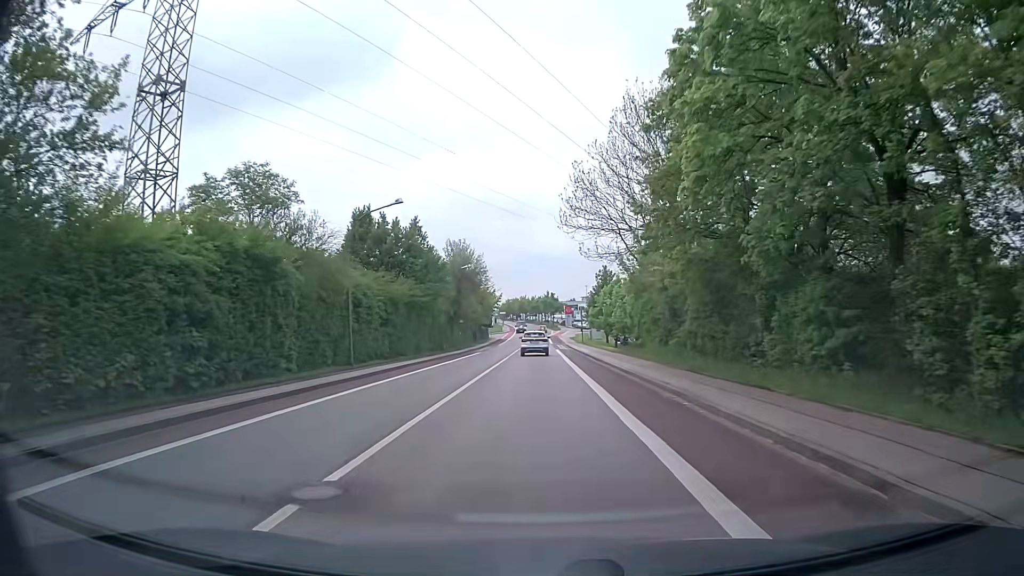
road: tertiary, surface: asphalt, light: Day
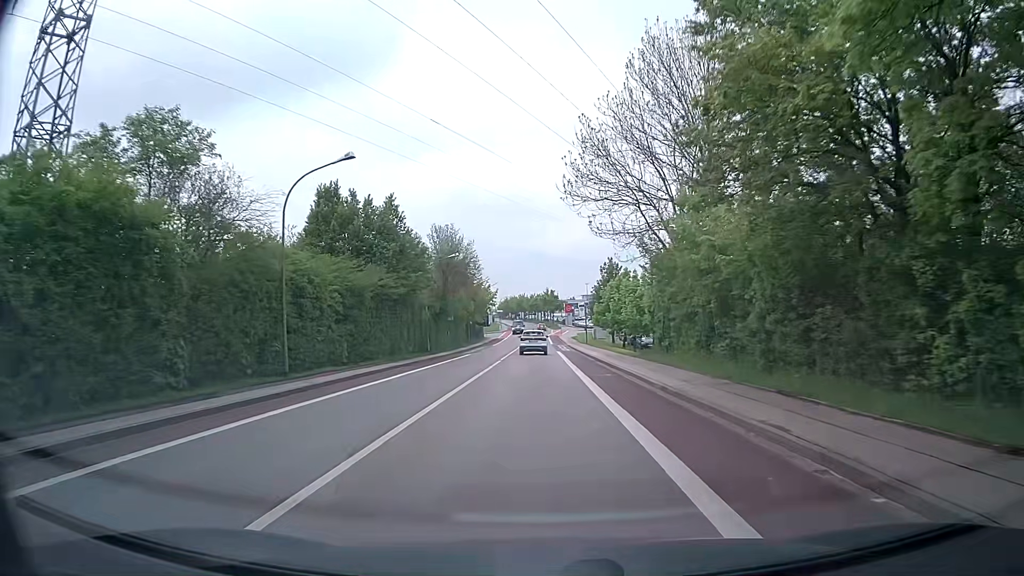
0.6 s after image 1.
(0.0, +7.8) m; 0°
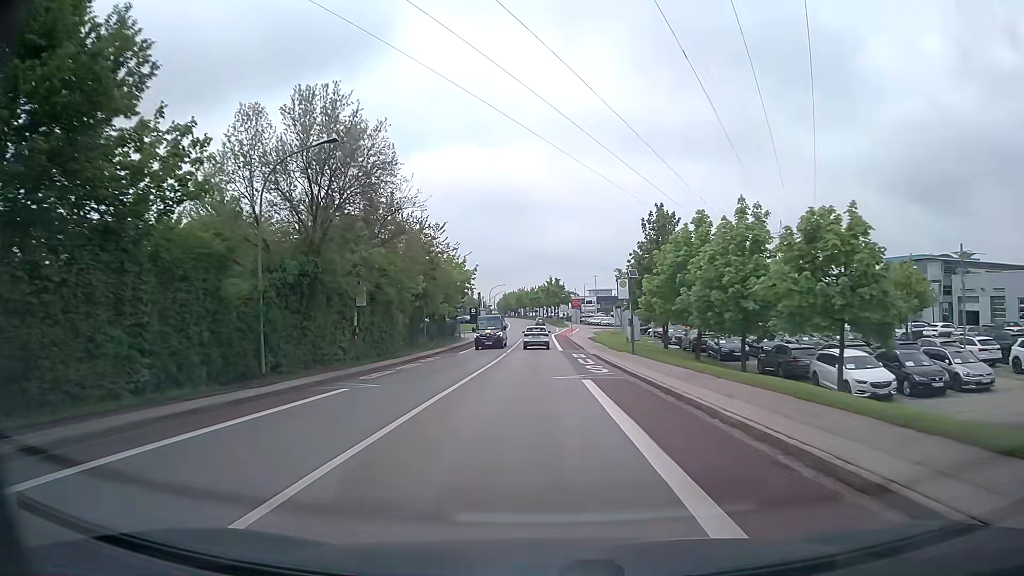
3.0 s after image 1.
(0.0, +31.0) m; 0°
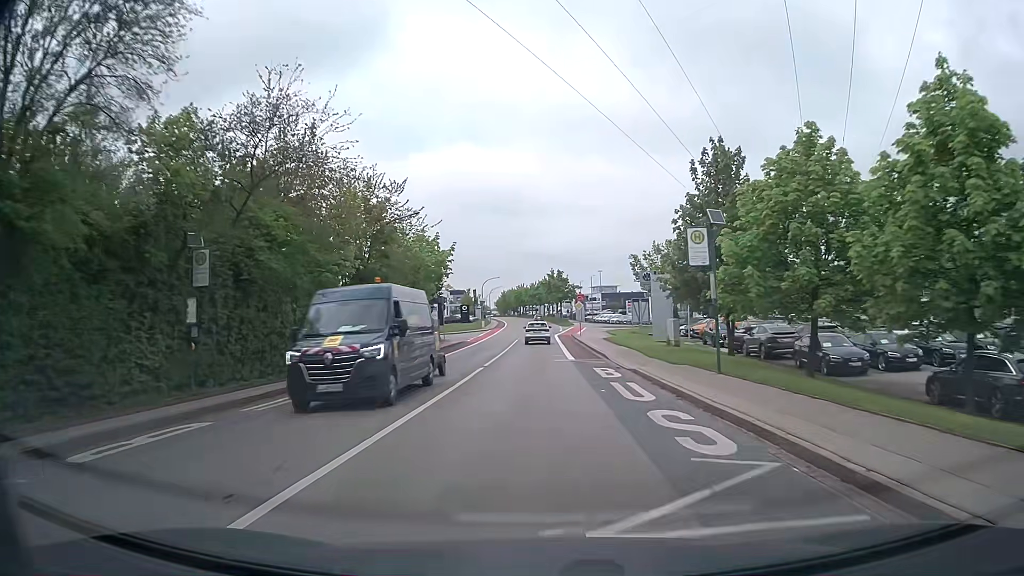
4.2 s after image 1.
(0.0, +15.3) m; 0°
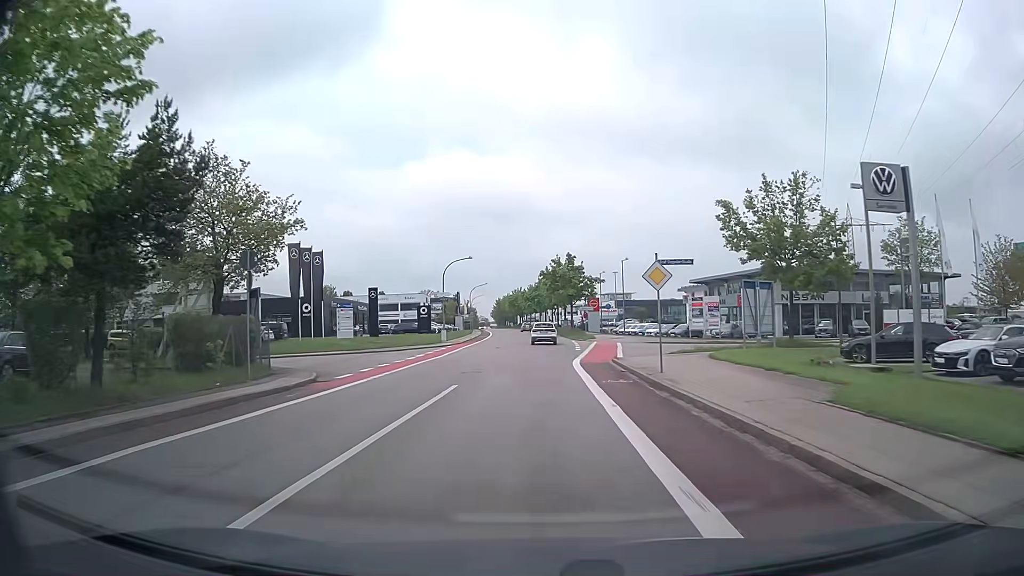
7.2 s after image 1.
(0.0, +38.7) m; 0°
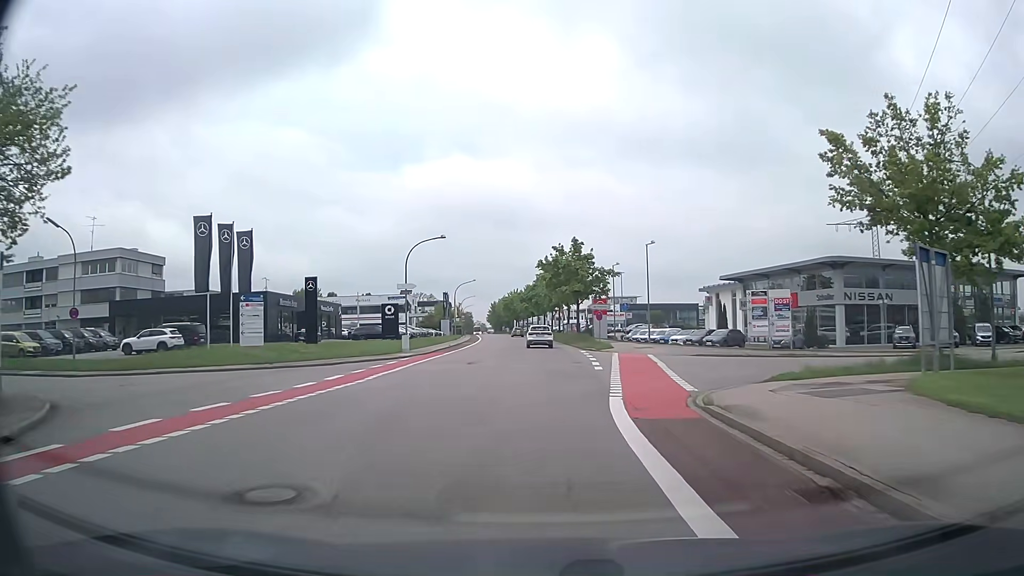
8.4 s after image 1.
(0.0, +15.6) m; 0°
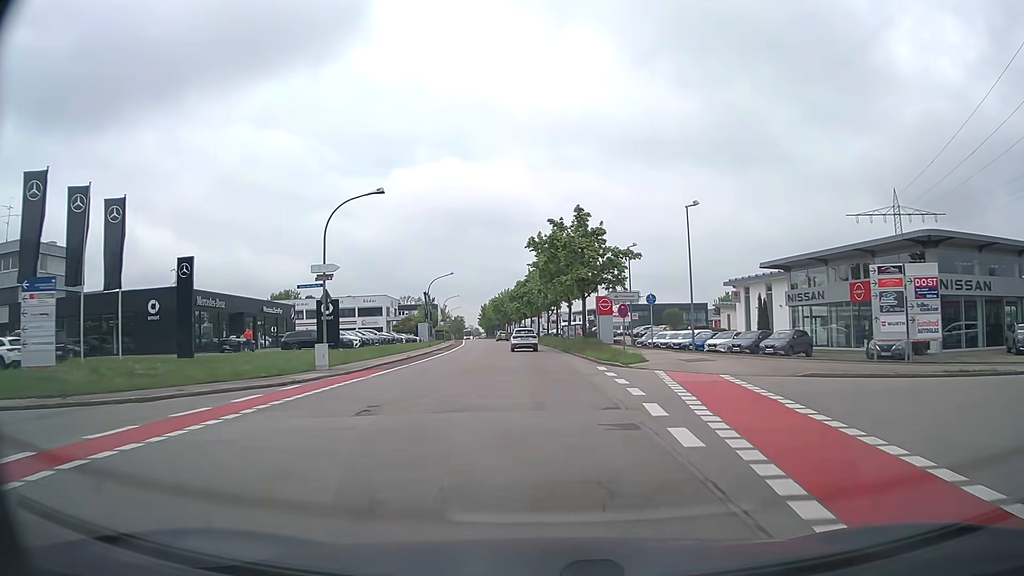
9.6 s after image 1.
(0.0, +15.4) m; 0°
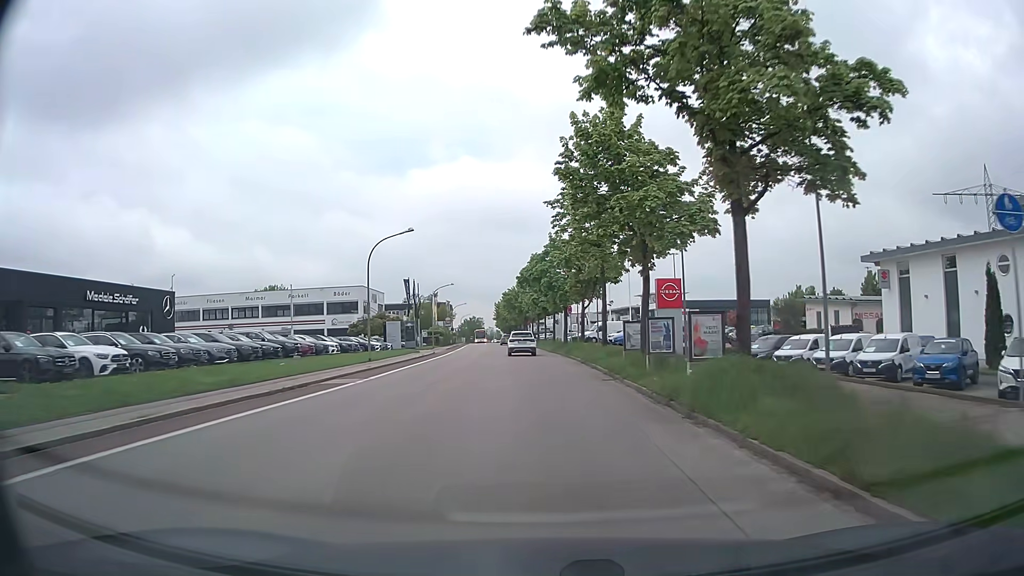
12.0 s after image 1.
(-0.4, +30.2) m; -2°
(0, +10) (0, +20) (-1, +30) (-1, +40) (-2, +50) (-2, +60) (-3, +70) (-4, +80) (-5, +90) (-6, +100) m
